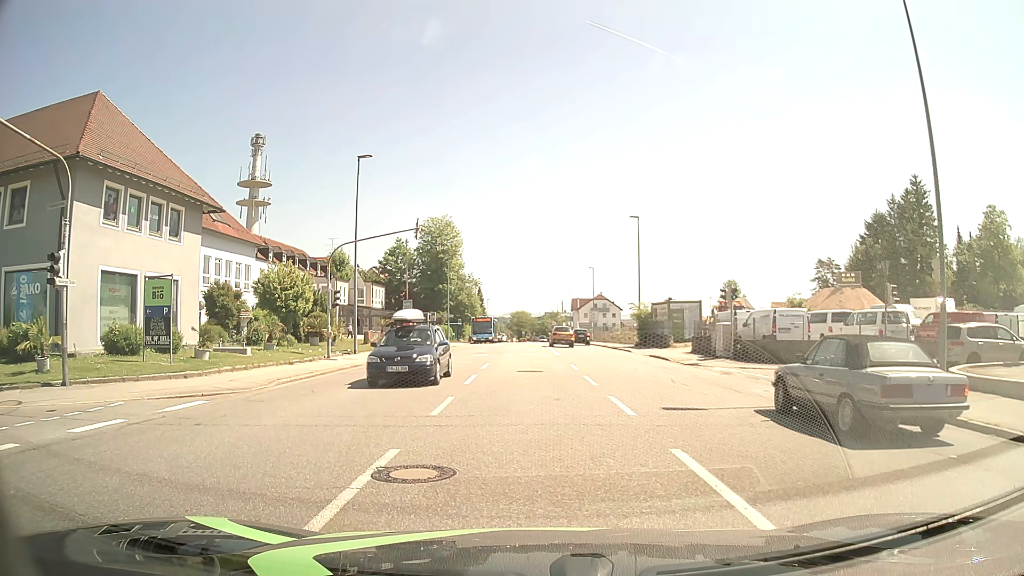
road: tertiary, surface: asphalt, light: Day
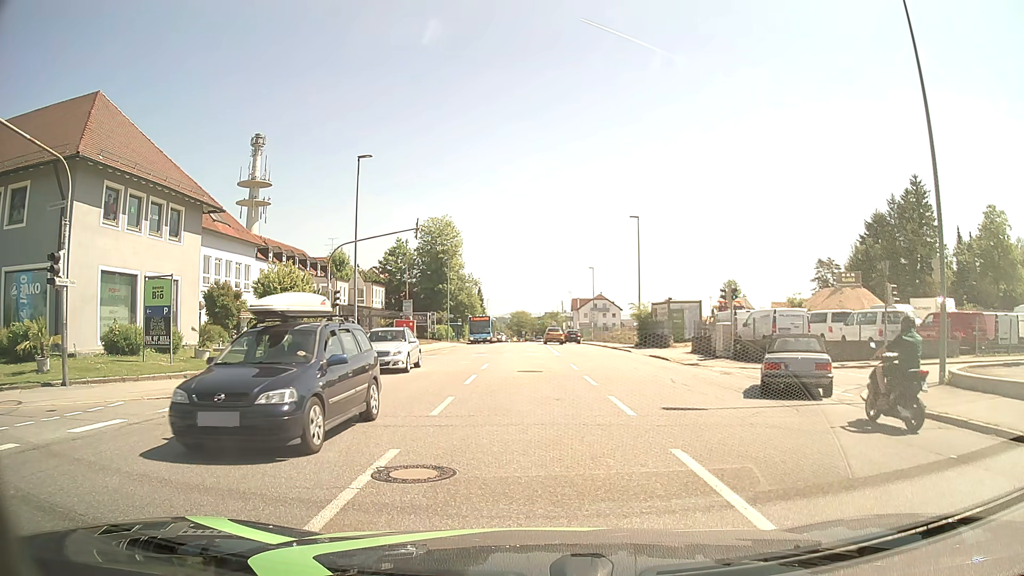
(0.0, 0.0) m; 0°
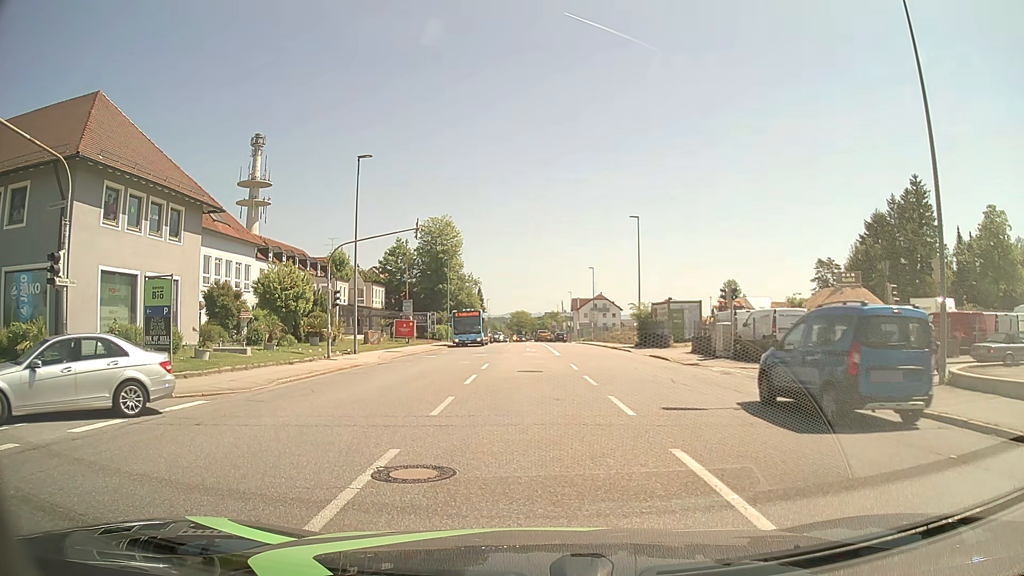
(0.0, 0.0) m; 0°
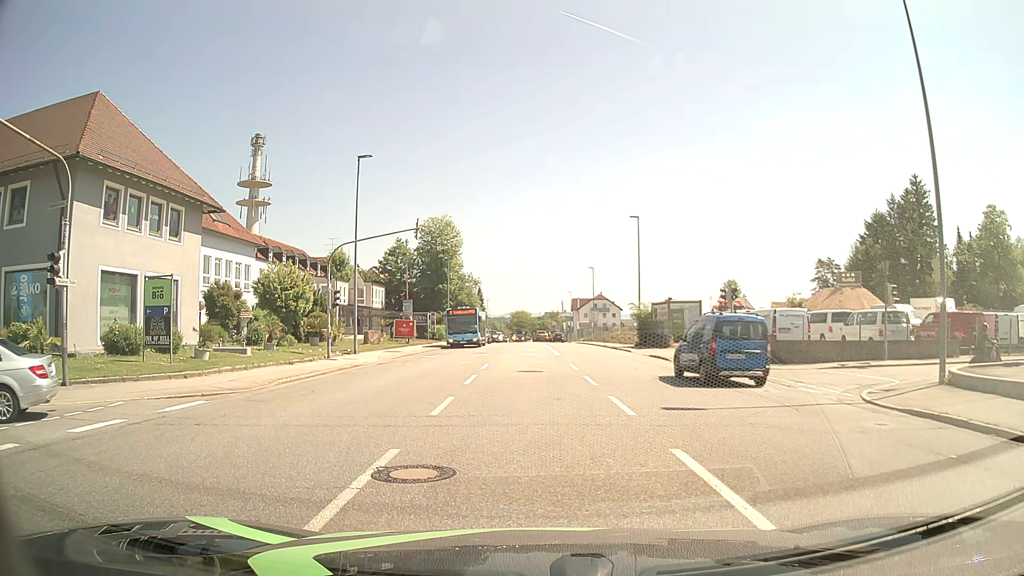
(0.0, 0.0) m; 0°
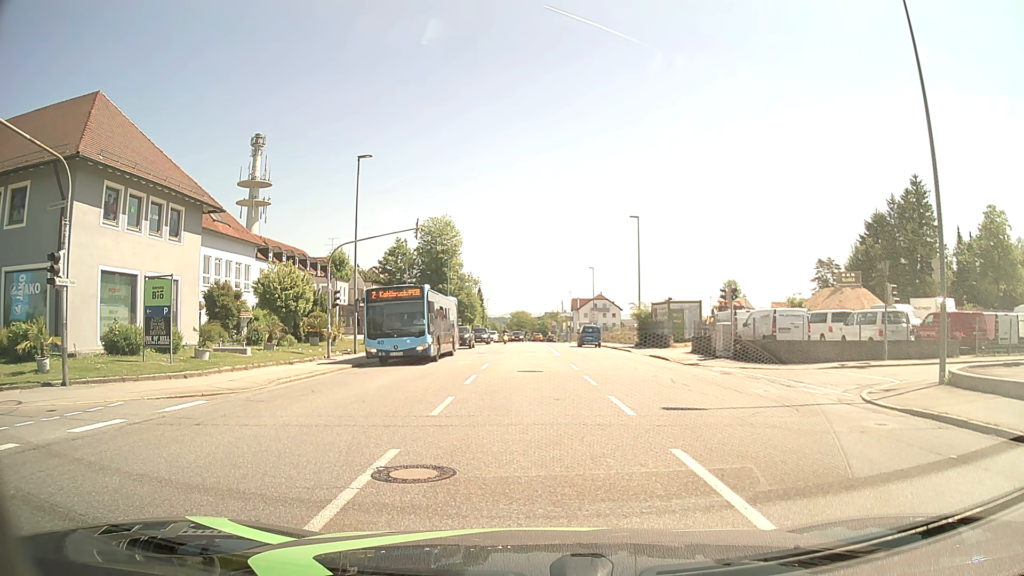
(0.0, 0.0) m; 0°
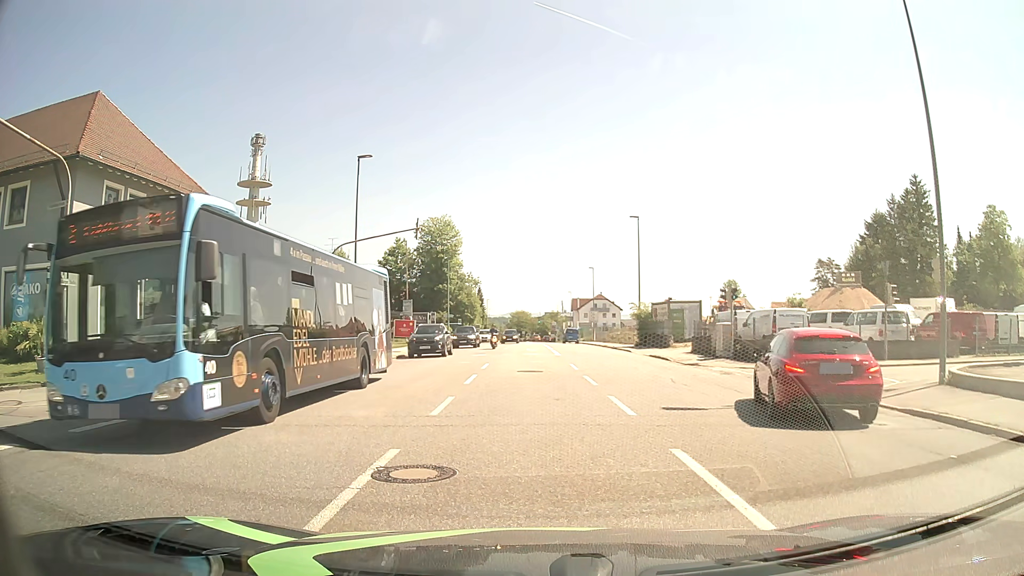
(0.0, 0.0) m; 0°
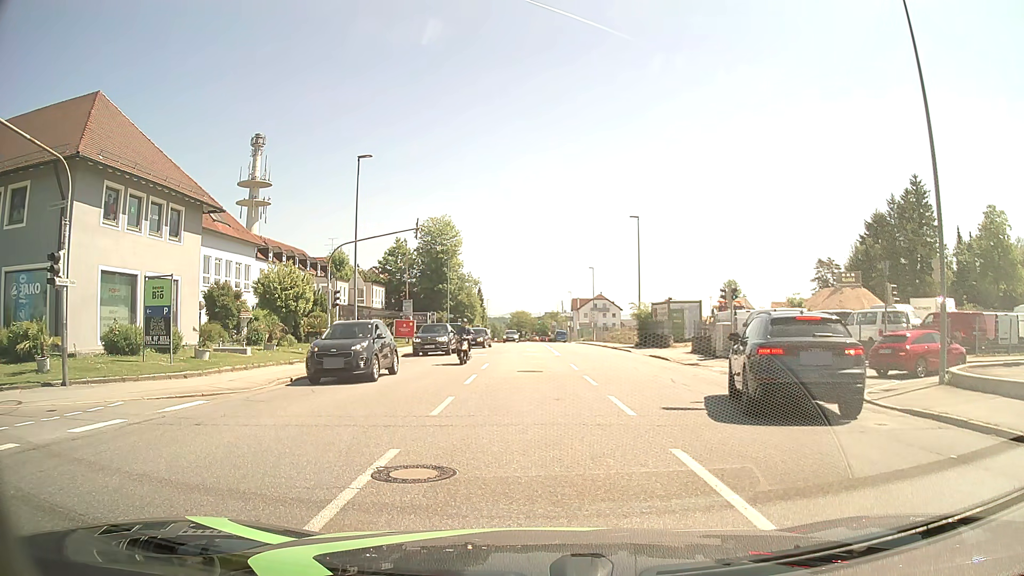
(0.0, 0.0) m; 0°
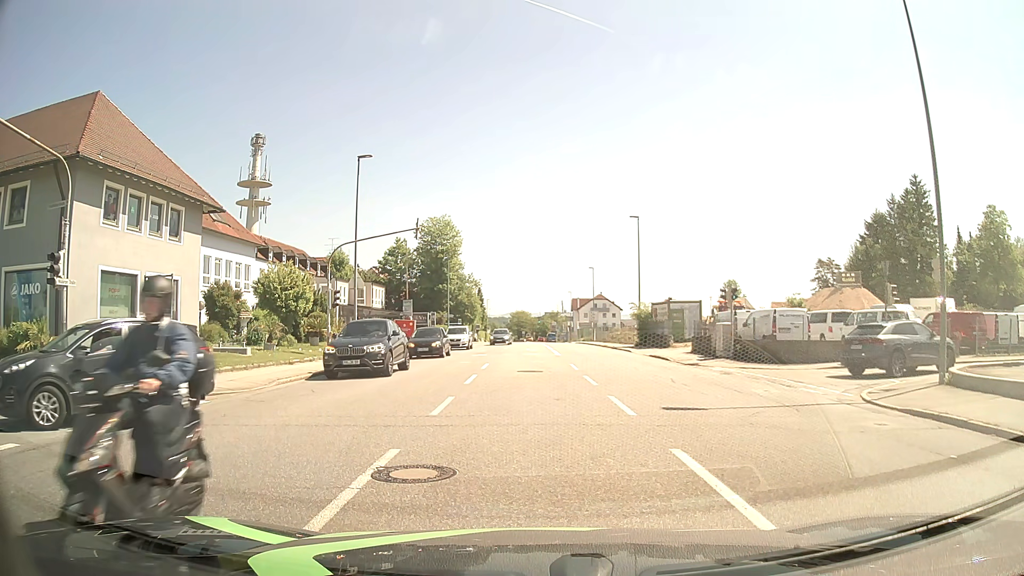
(0.0, 0.0) m; 0°
